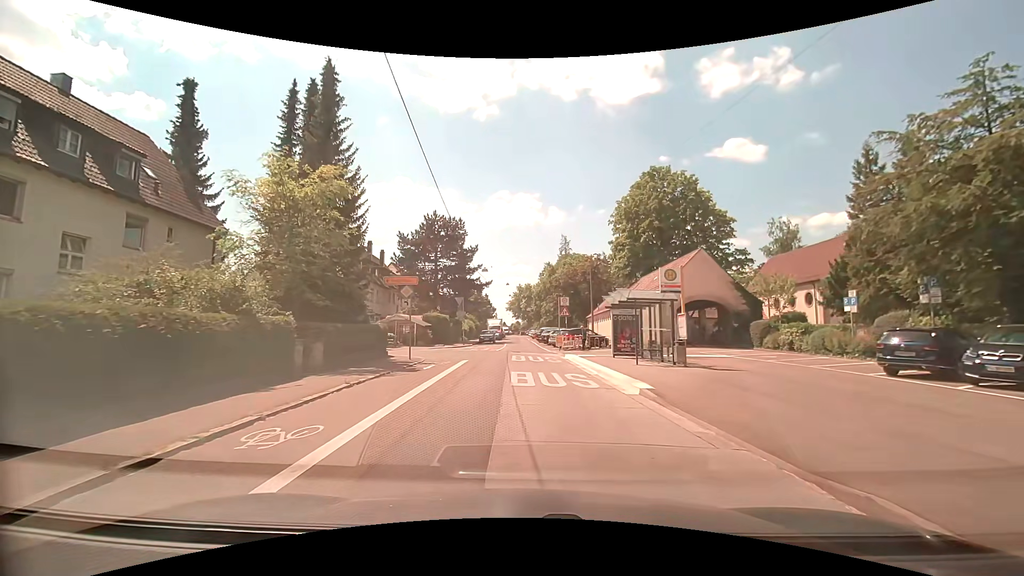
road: tertiary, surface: asphalt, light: Day
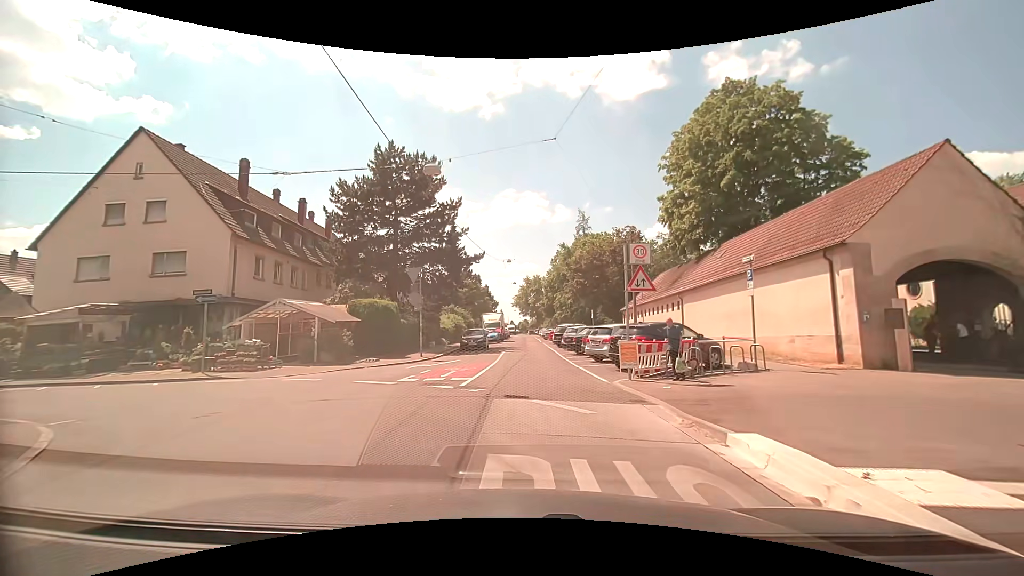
(-0.1, +21.0) m; -2°
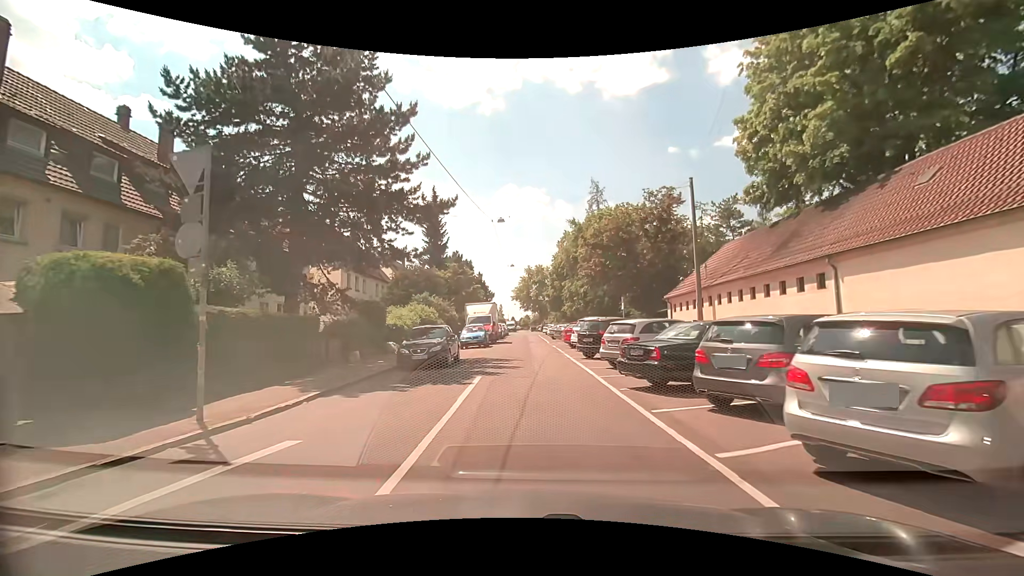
(+0.3, +16.0) m; +1°
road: residential
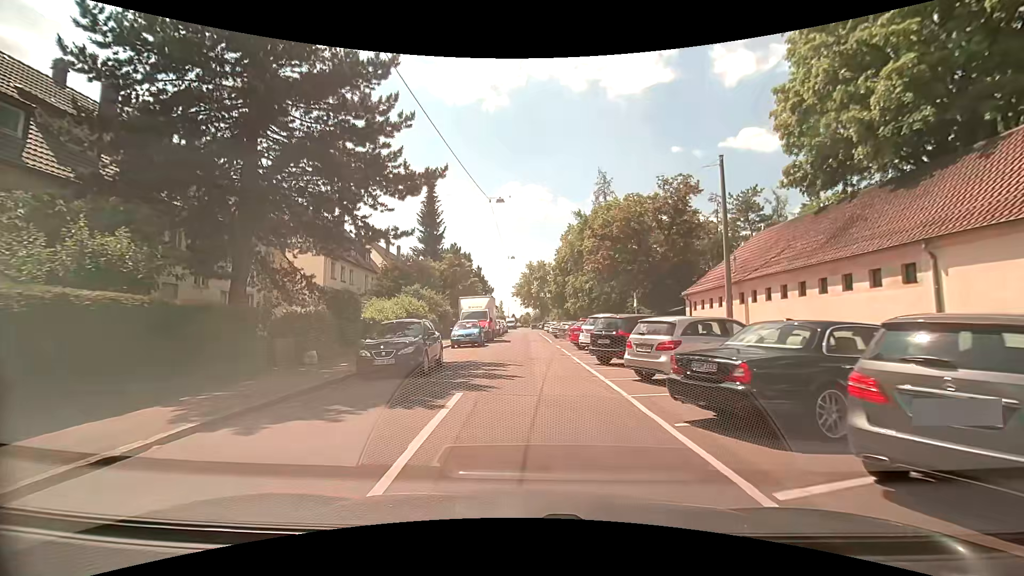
(0.0, +3.9) m; 0°
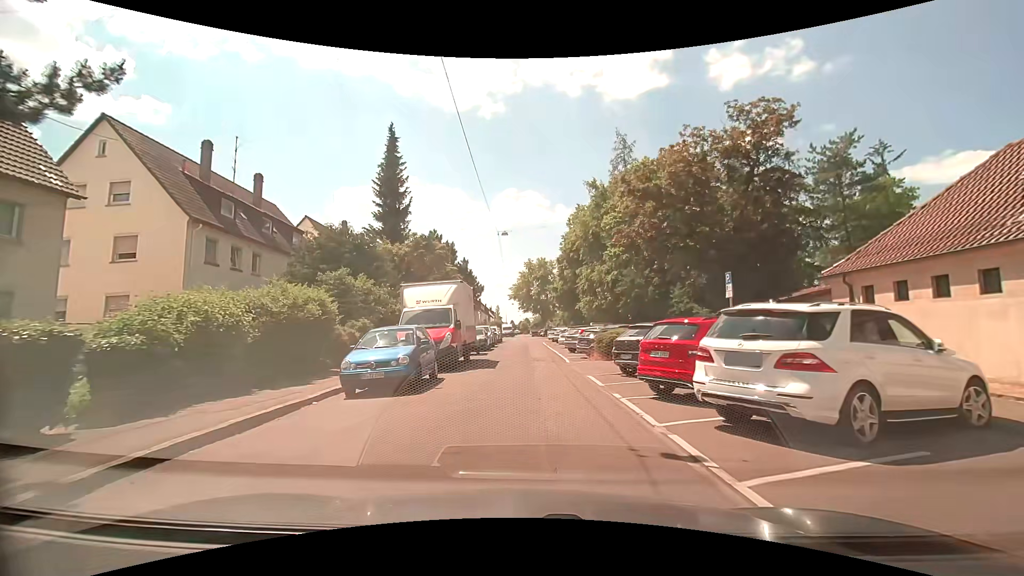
(+0.2, +15.5) m; +1°
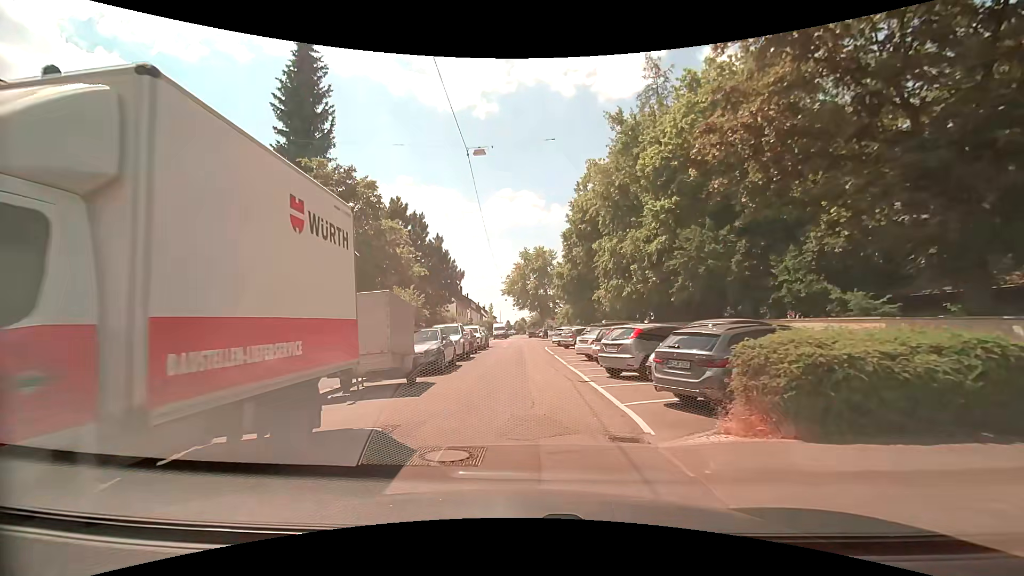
(-0.1, +15.2) m; 0°
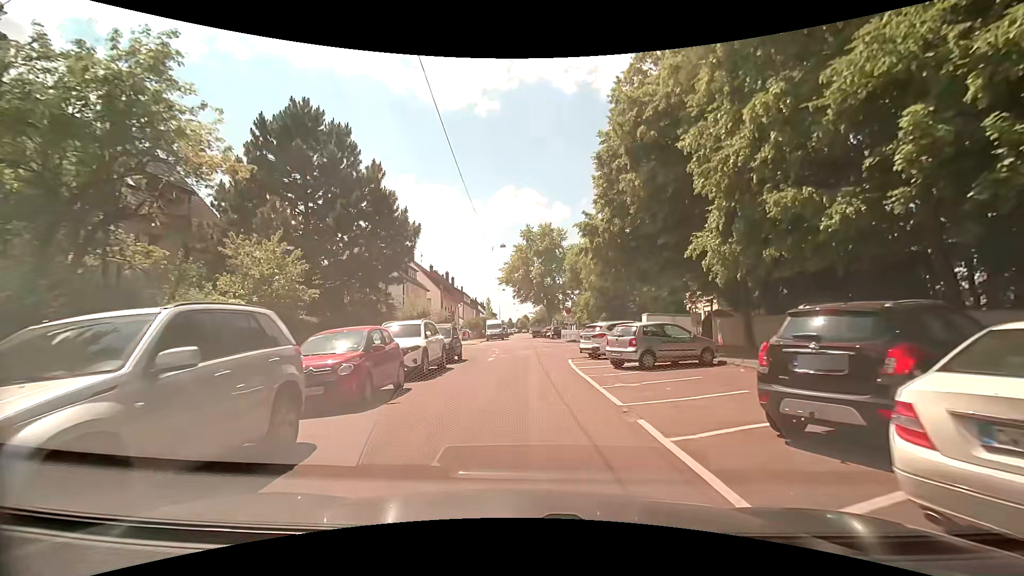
(-0.3, +19.1) m; -1°
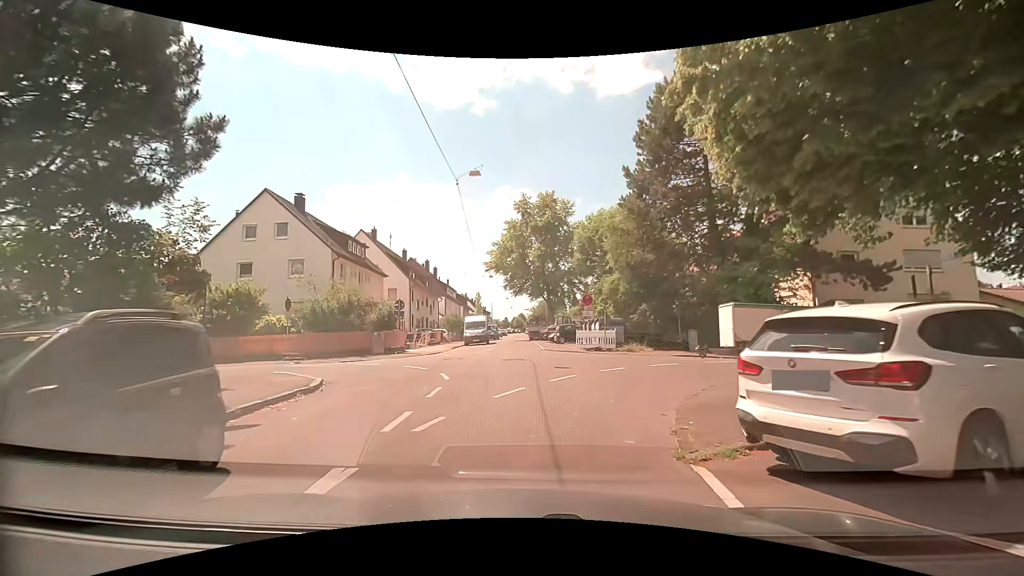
(+0.4, +17.0) m; +2°
